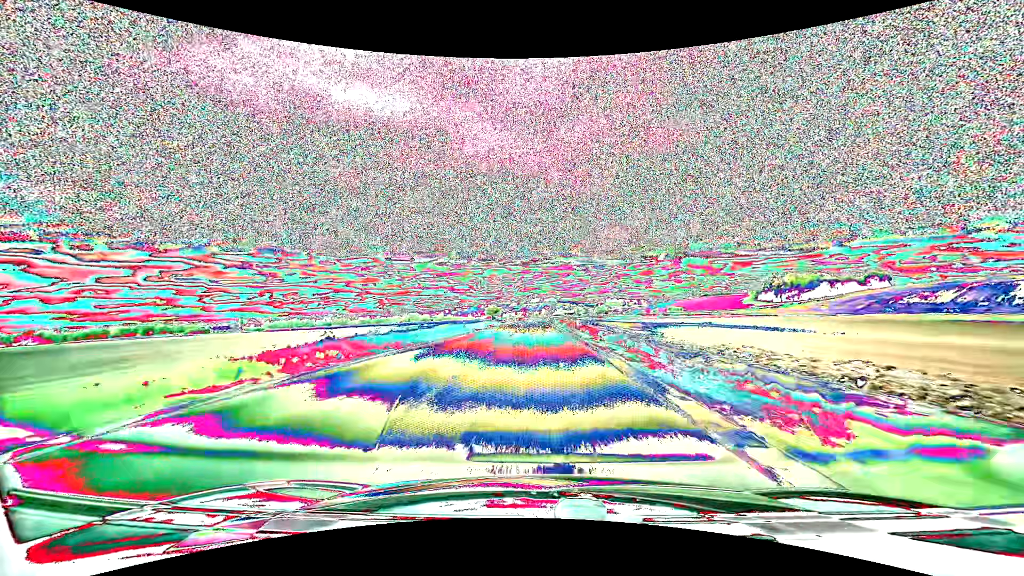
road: primary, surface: asphalt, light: Day
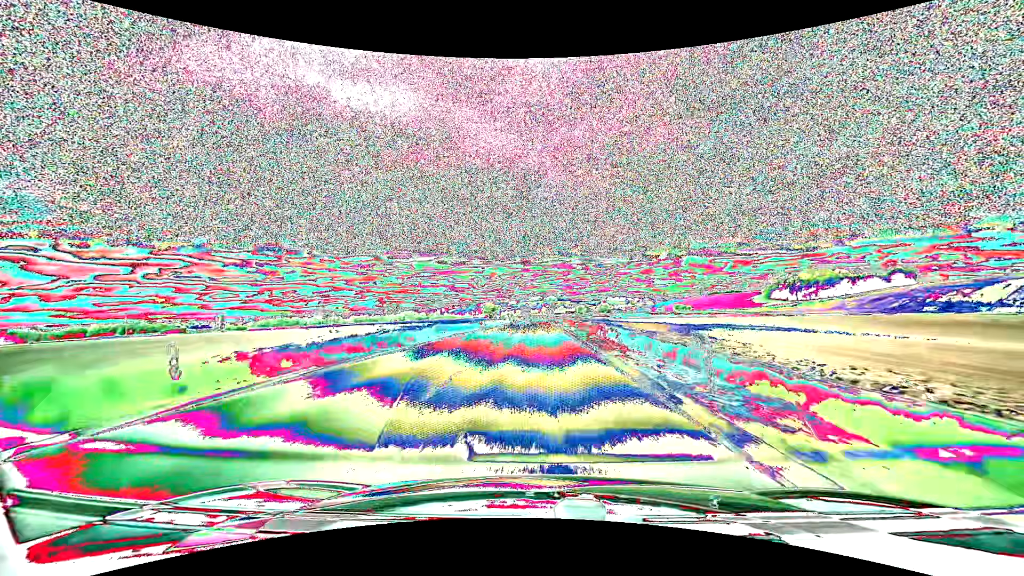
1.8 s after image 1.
(0.0, +35.1) m; 0°
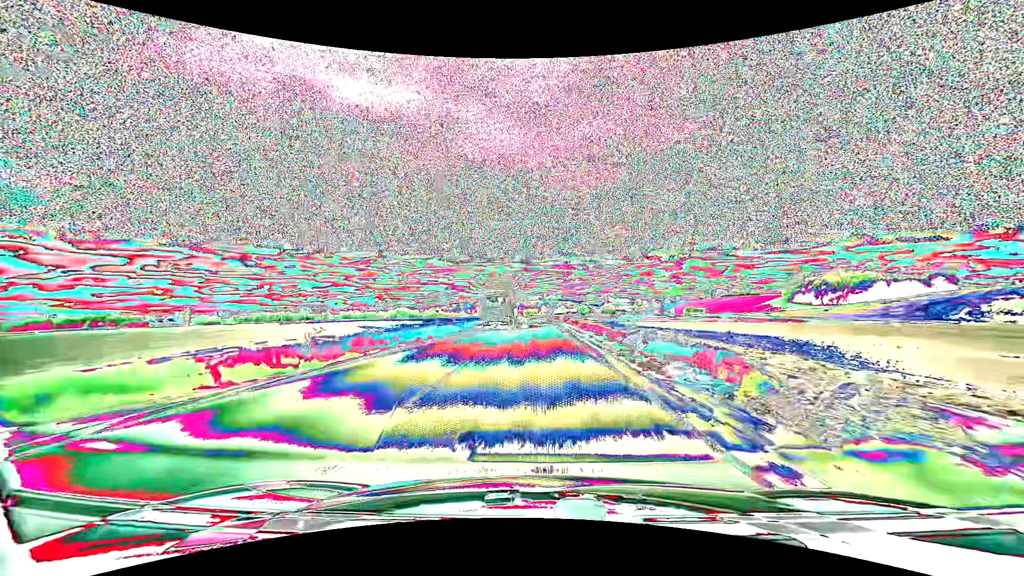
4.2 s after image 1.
(0.0, +47.9) m; 0°
(0, +10) (0, +20) (0, +30) (0, +40) (0, +50) (0, +60) (0, +70) (0, +80) (0, +90) (0, +100) m
